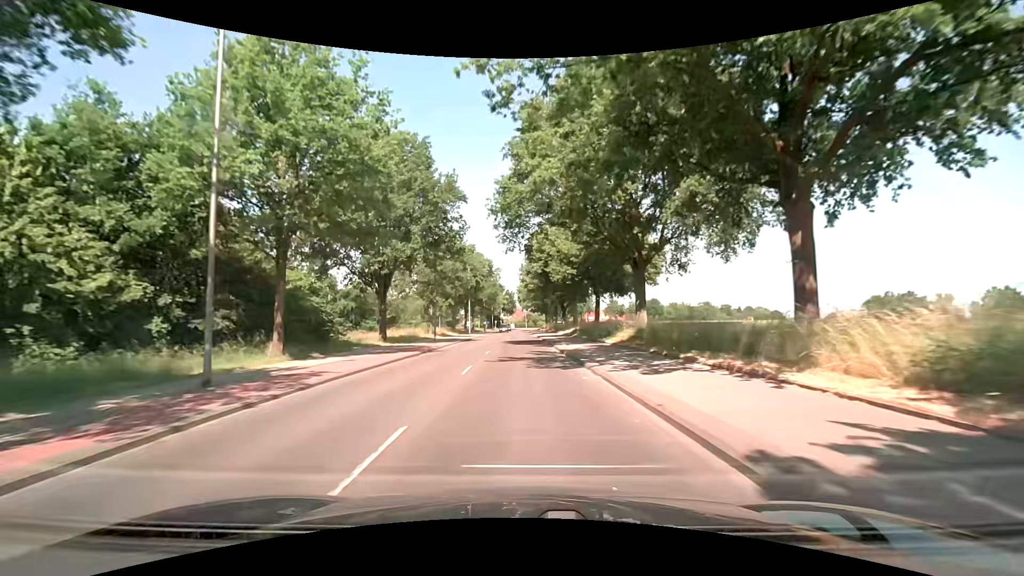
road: secondary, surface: asphalt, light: Day
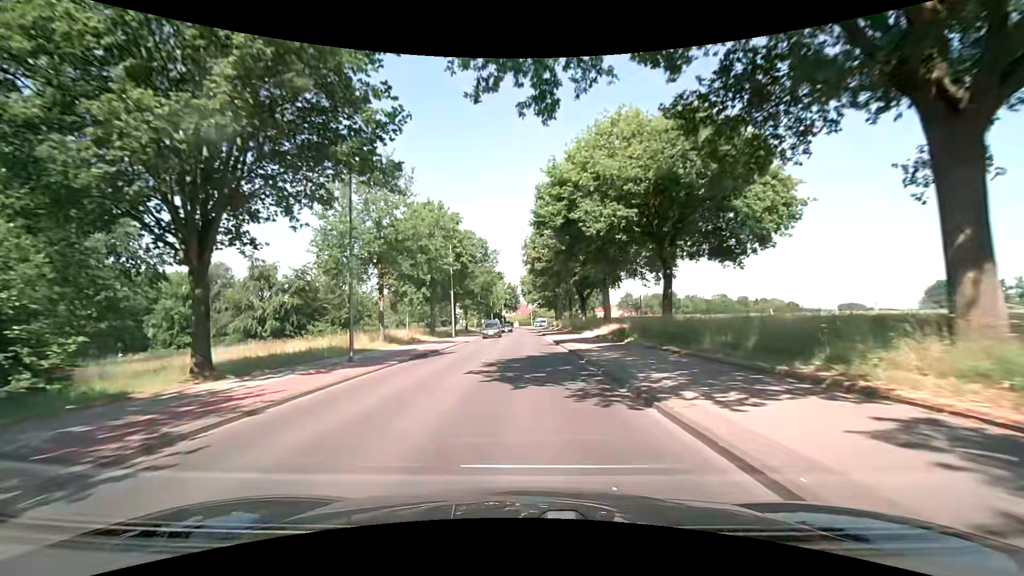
(0.0, +22.8) m; 0°
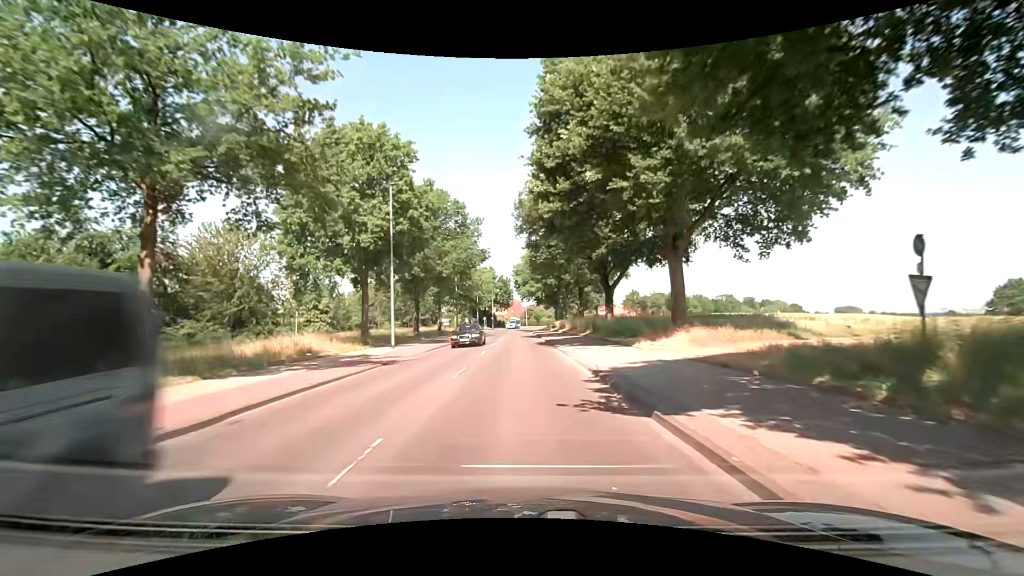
(+0.1, +23.0) m; 0°
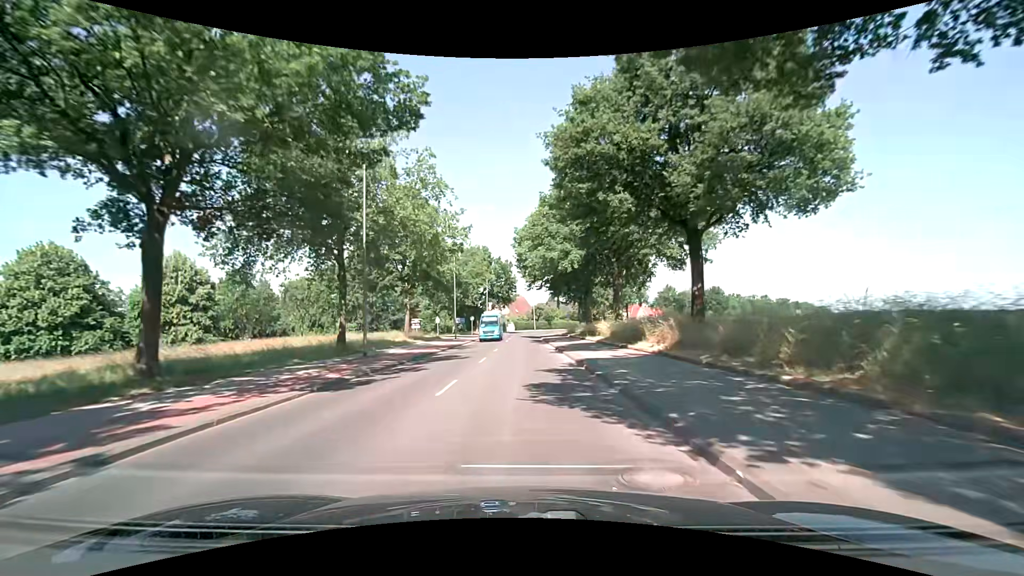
(-0.1, +38.6) m; -1°
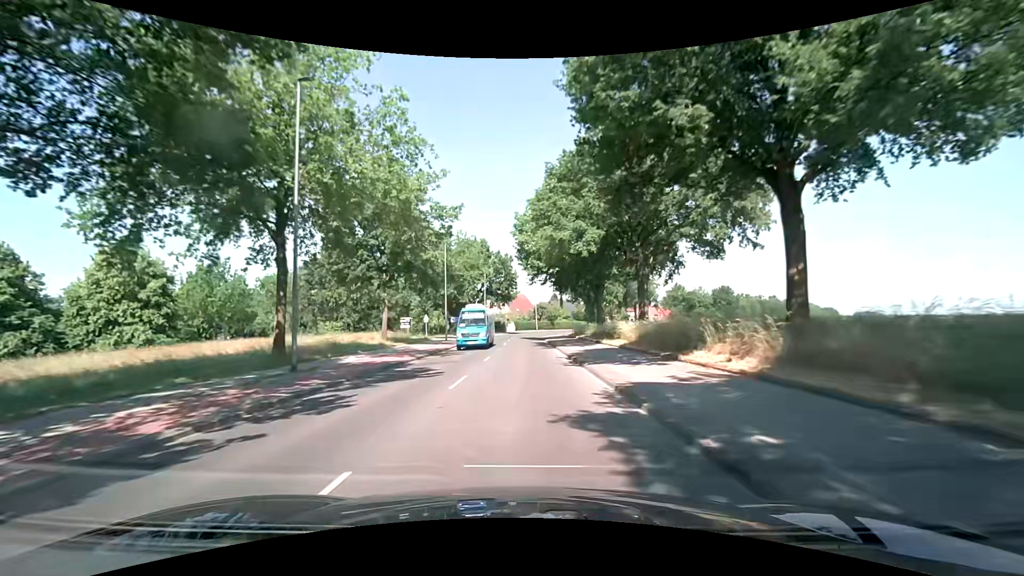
(0.0, +7.7) m; +1°
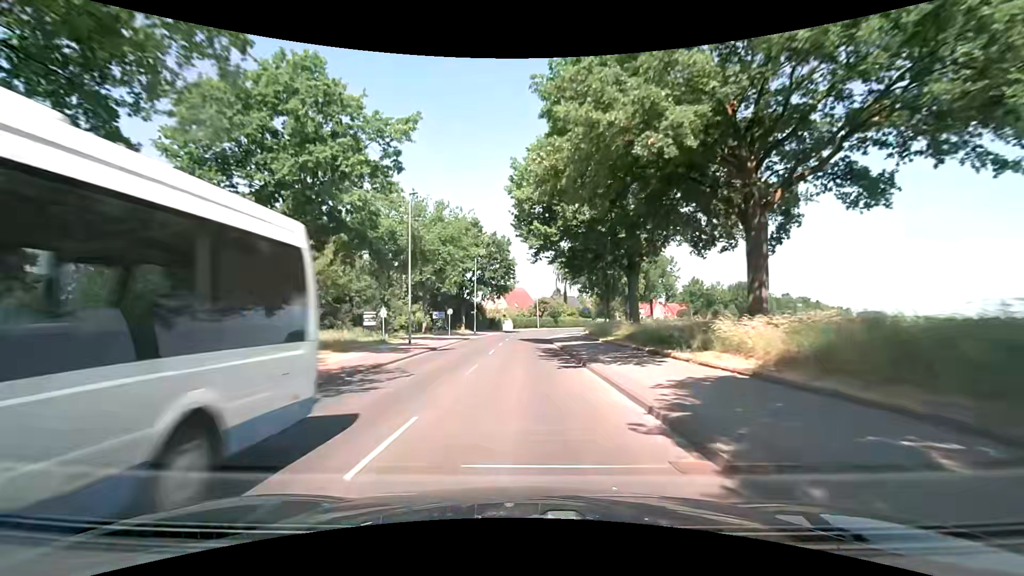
(-0.1, +15.5) m; 0°
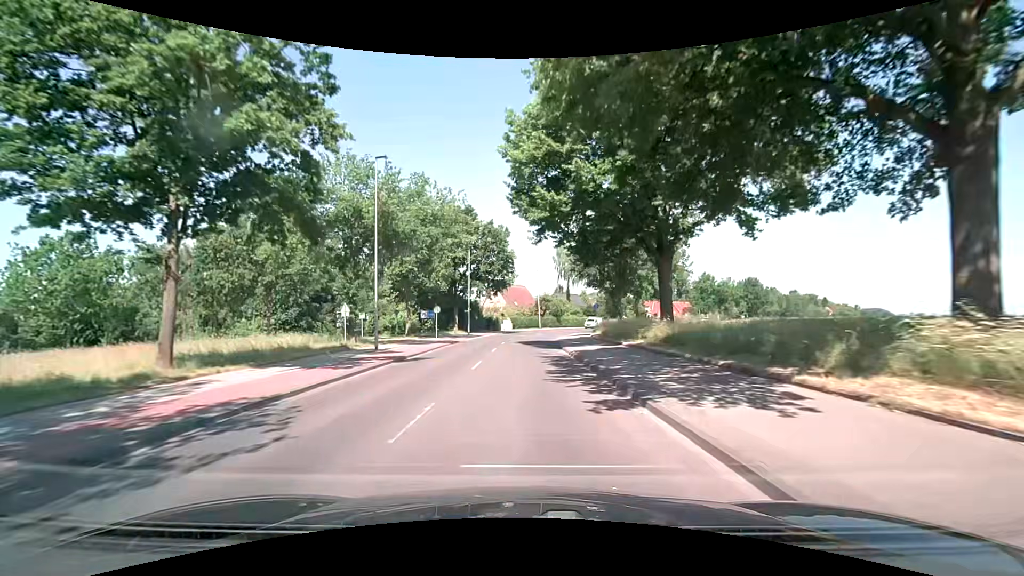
(0.0, +7.8) m; 0°
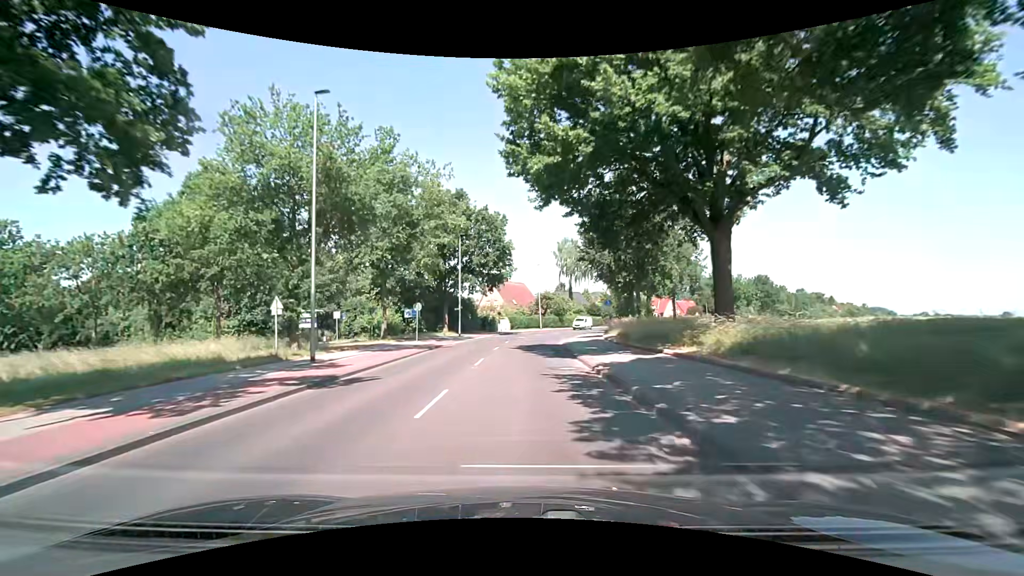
(0.0, +7.8) m; 0°
(0, +10) (0, +20) (0, +30) (+1, +40) (+2, +50) (+4, +60) (+7, +69) (+11, +78) (+16, +87) (+21, +96) m
